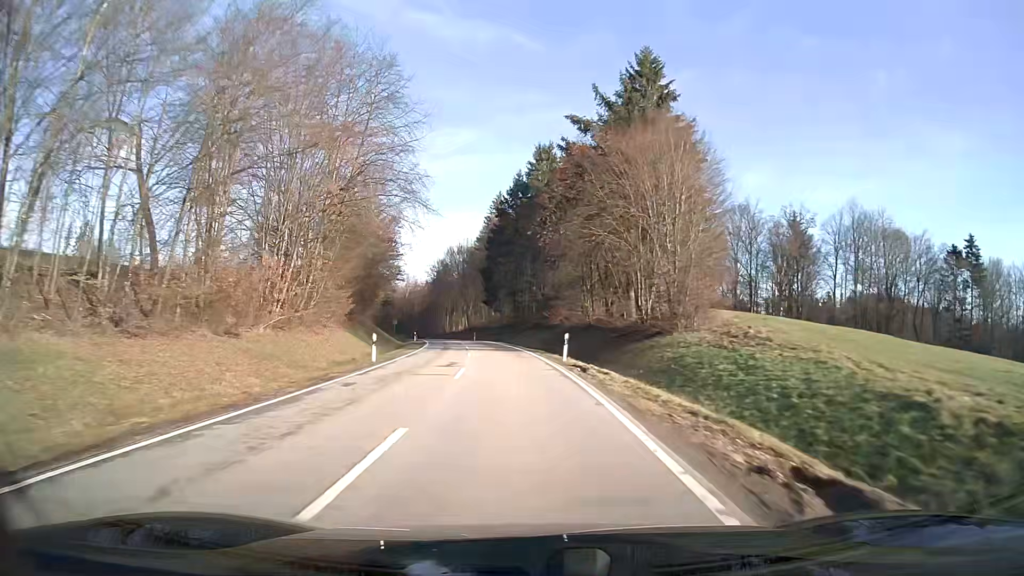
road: secondary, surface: asphalt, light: Day
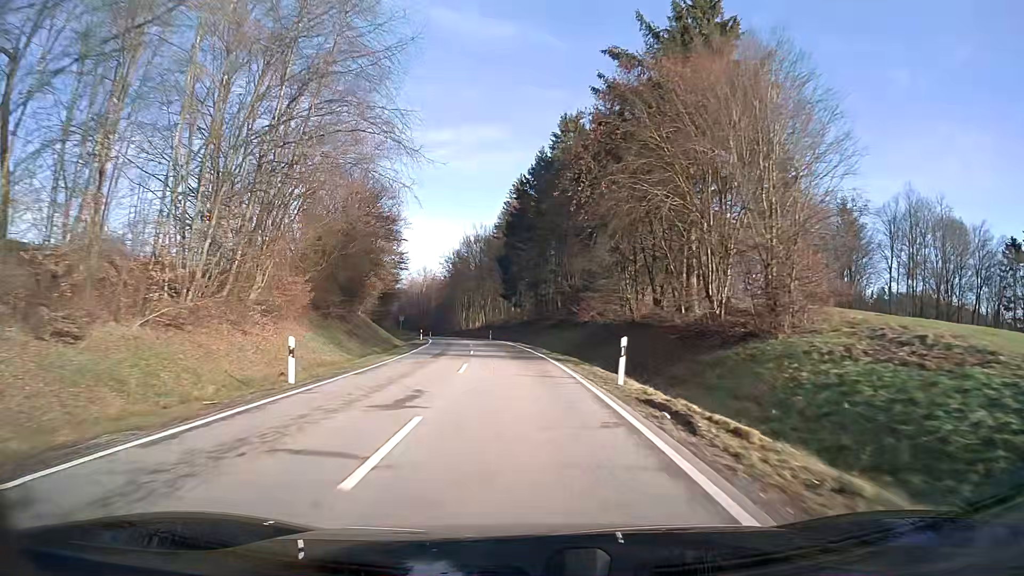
(-0.2, +11.5) m; -2°
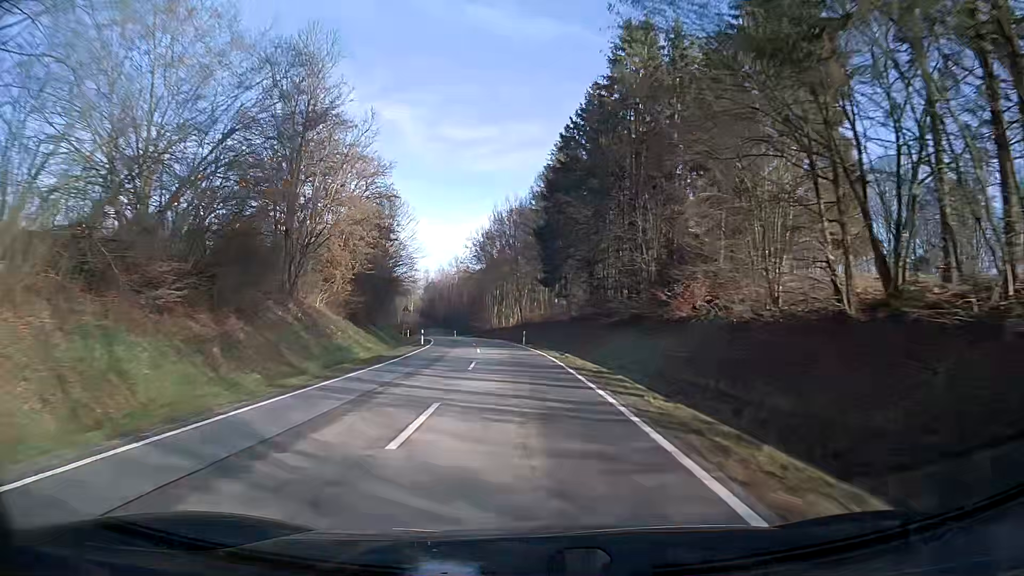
(-0.7, +23.2) m; -3°
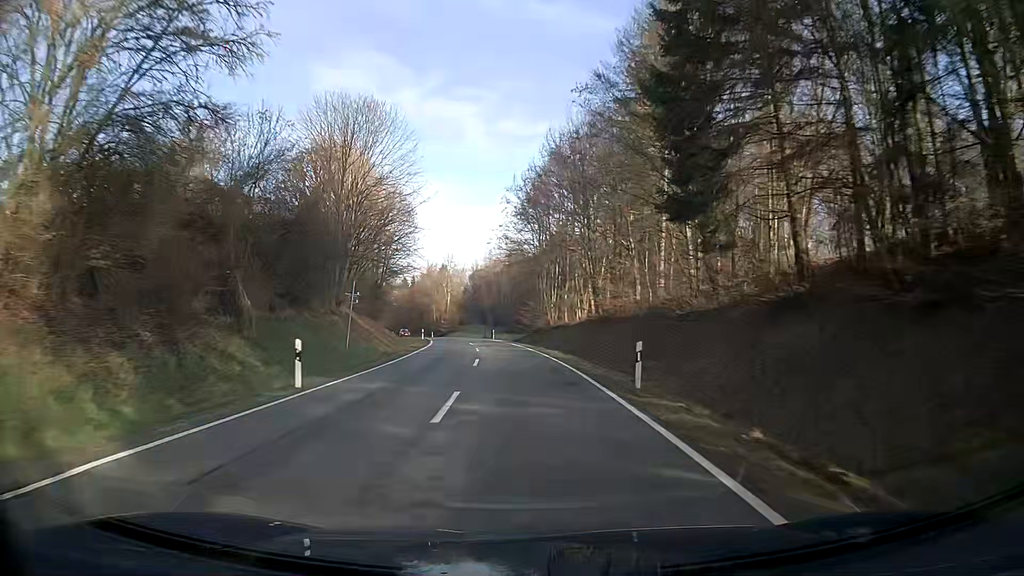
(-1.5, +35.3) m; -5°
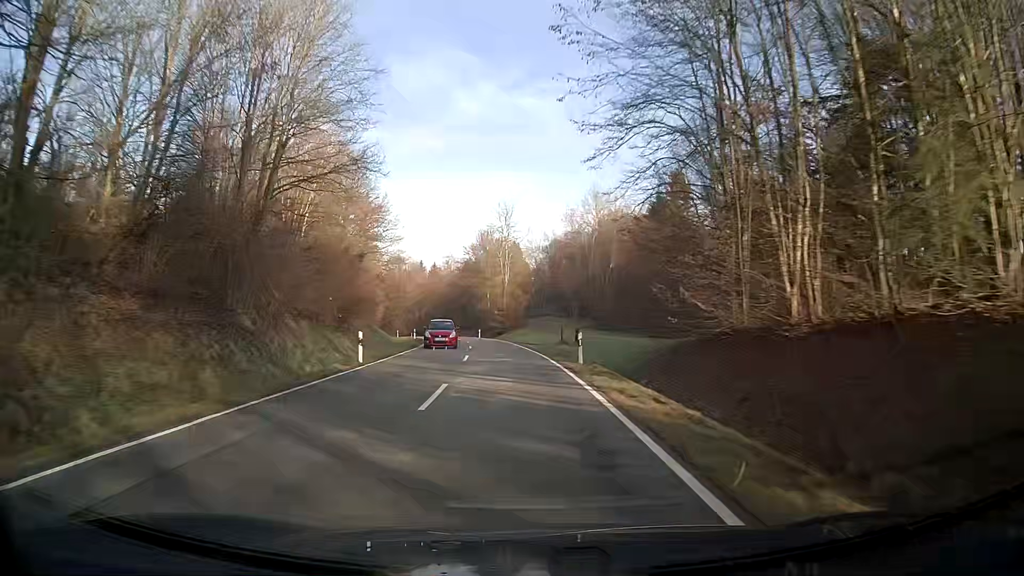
(-2.9, +48.1) m; -7°
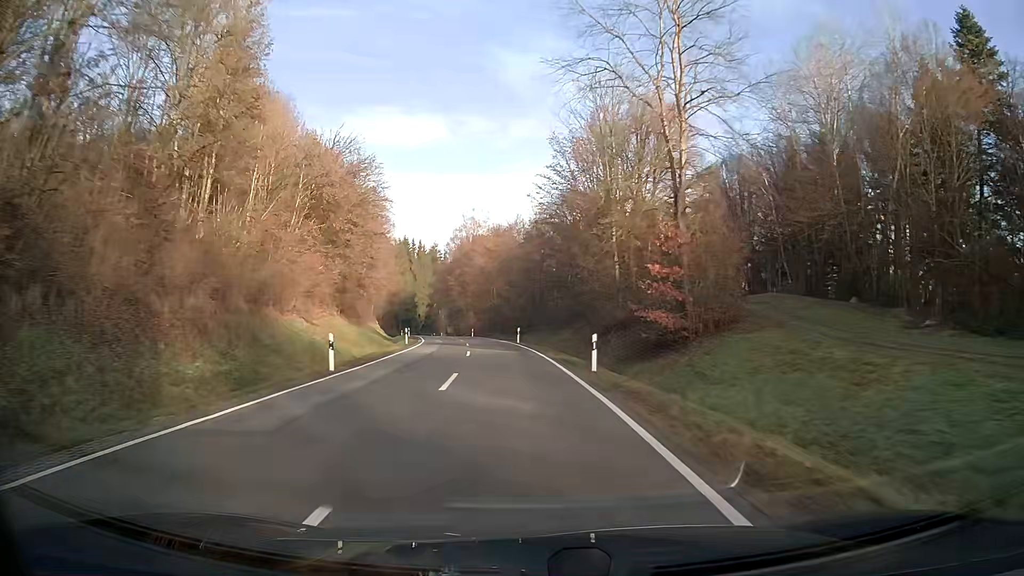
(-4.1, +58.7) m; -9°
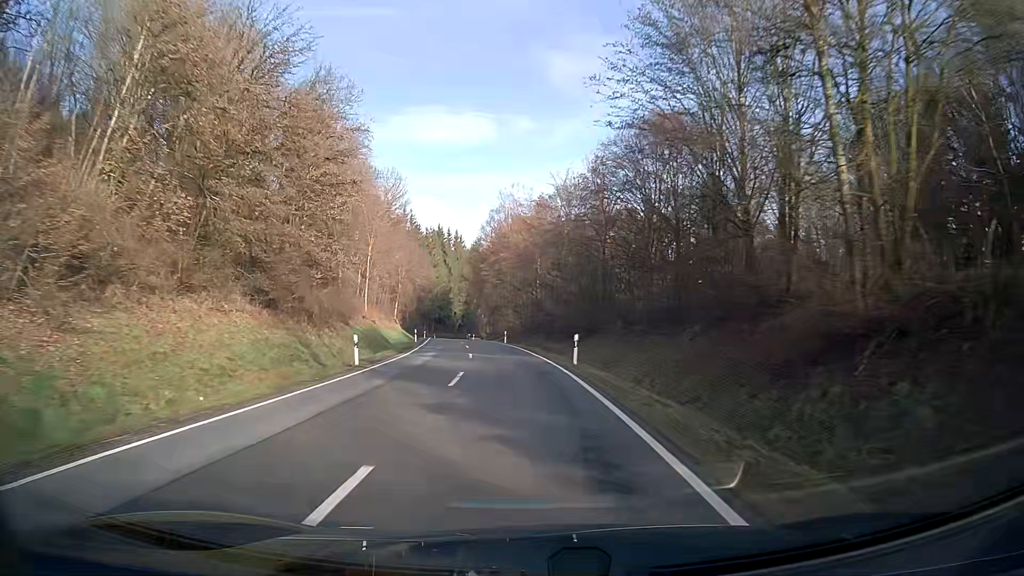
(-0.8, +23.3) m; -4°
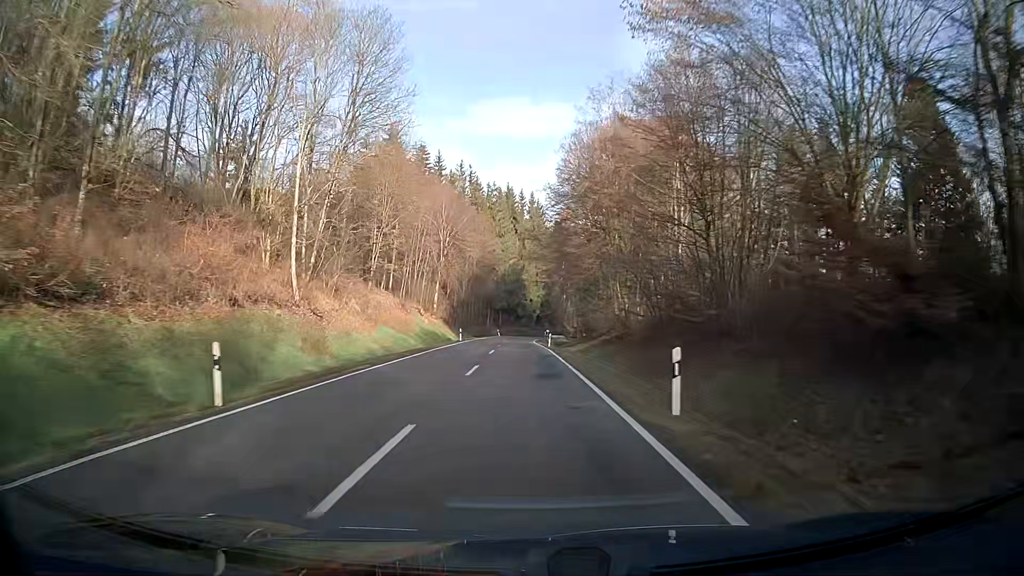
(-2.9, +46.7) m; -7°
